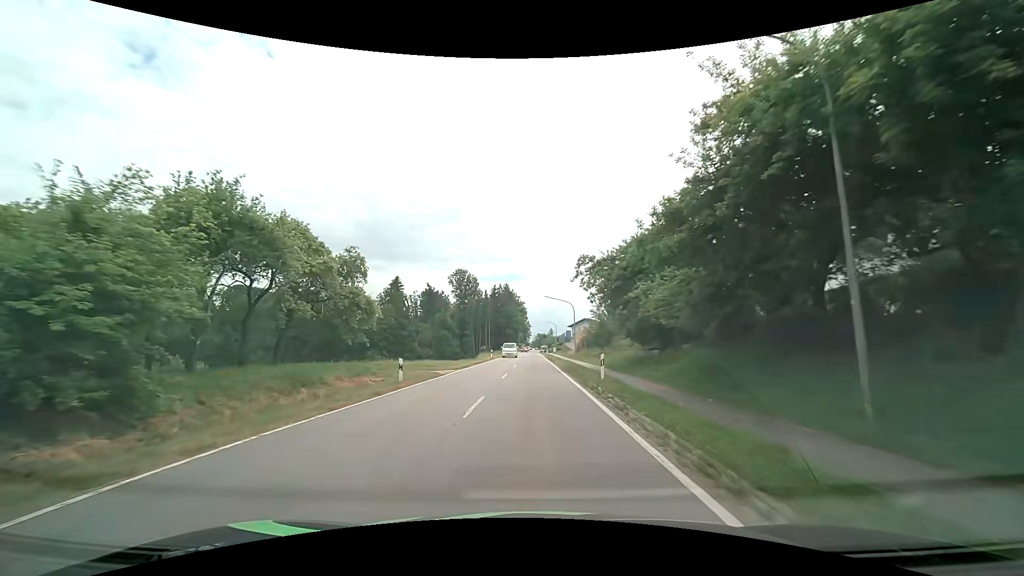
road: tertiary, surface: asphalt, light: Day
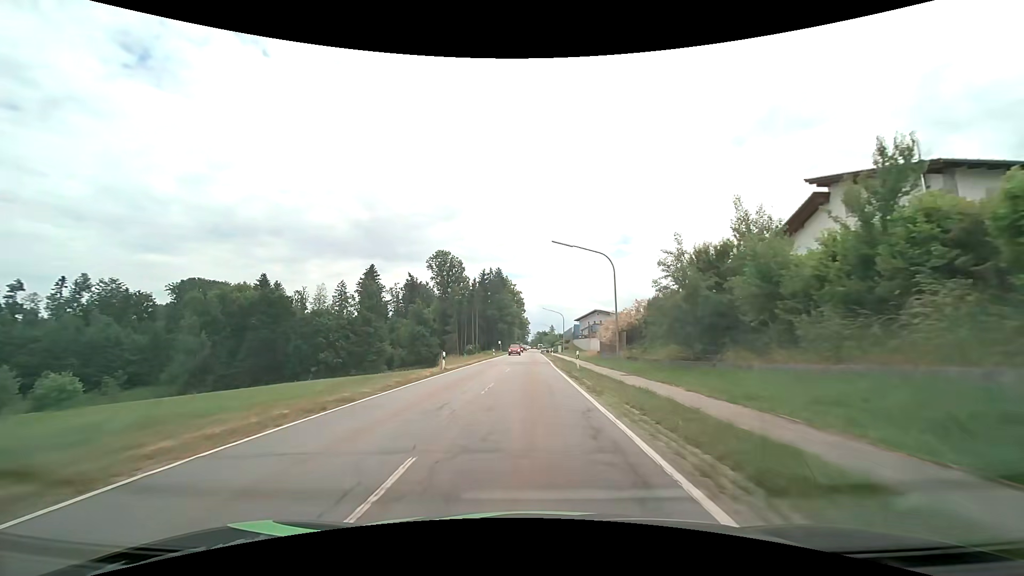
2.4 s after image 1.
(+0.2, +31.5) m; 0°
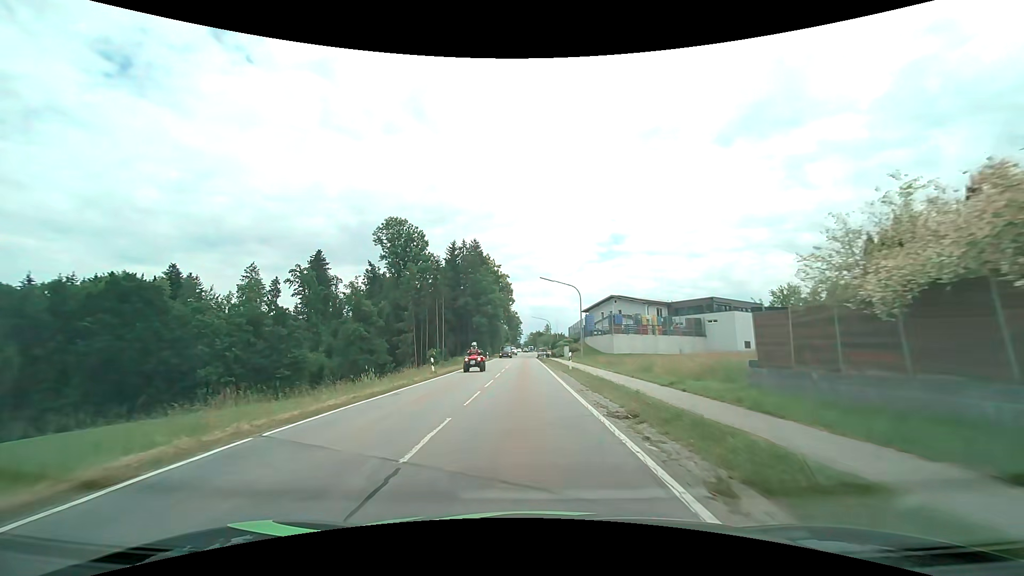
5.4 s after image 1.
(-0.1, +38.5) m; +1°
(0, +10) (0, +20) (-1, +30) (-1, +40) (-1, +50) (-1, +60) (-1, +70) (-2, +80) (-2, +90) (-1, +100) m
